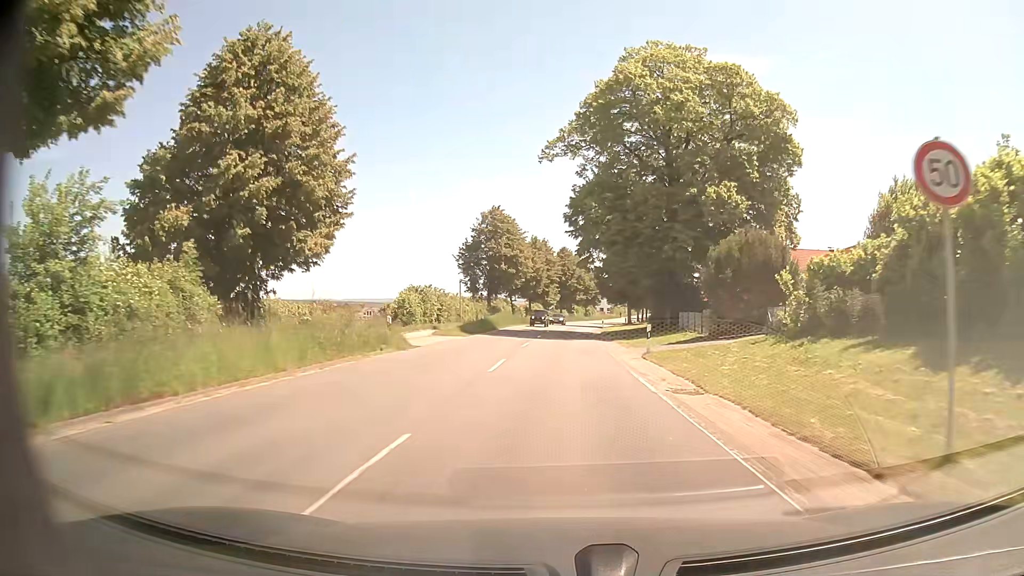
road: secondary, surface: asphalt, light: Day
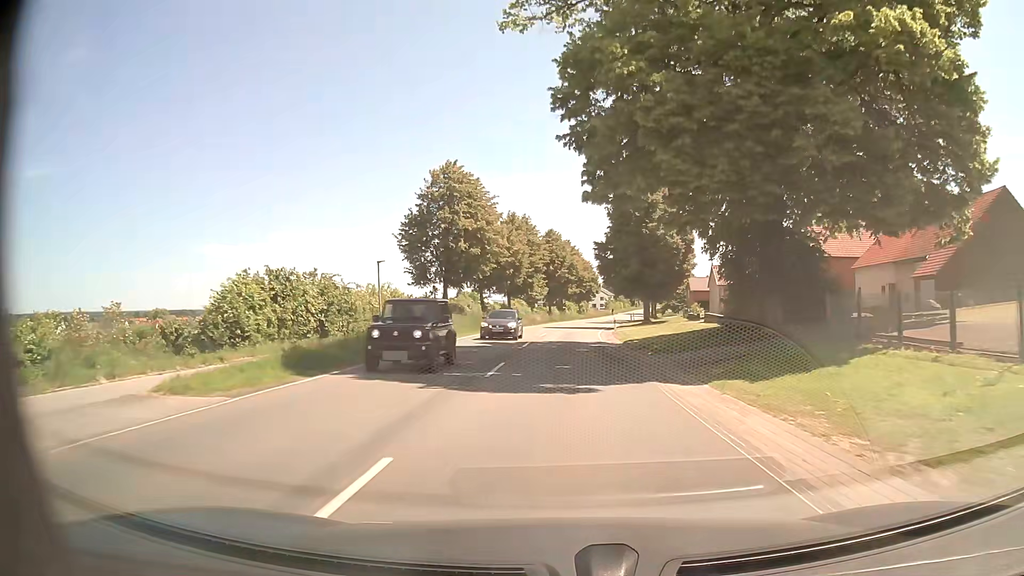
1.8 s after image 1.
(0.0, +25.2) m; +1°
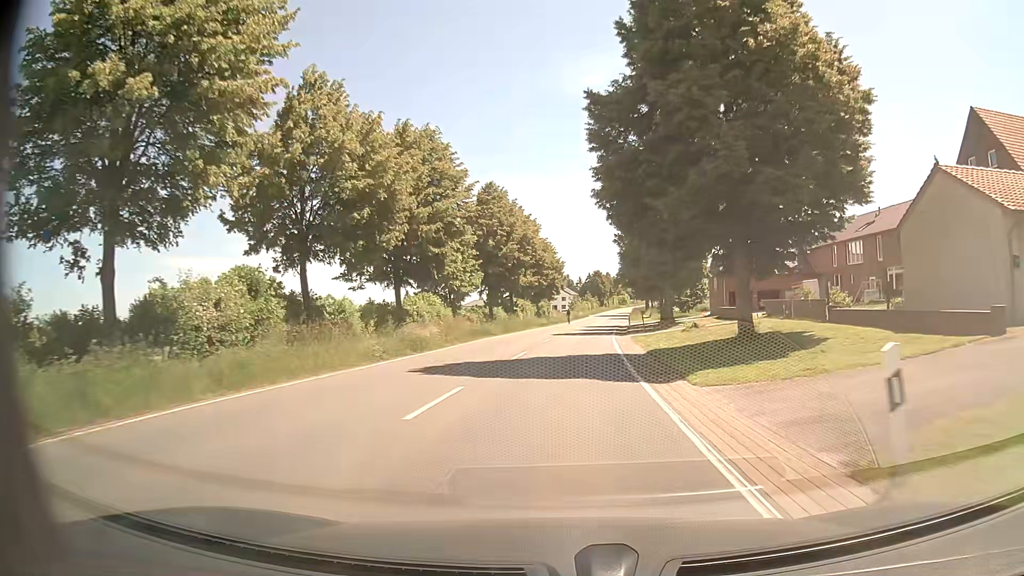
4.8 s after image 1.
(+1.0, +41.9) m; +4°
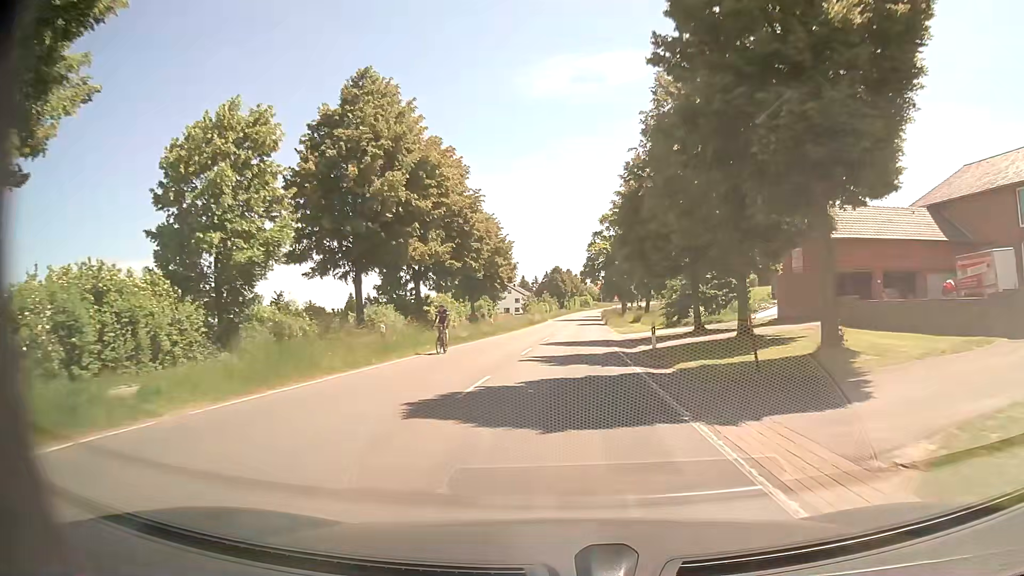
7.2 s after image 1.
(+1.1, +33.4) m; +4°
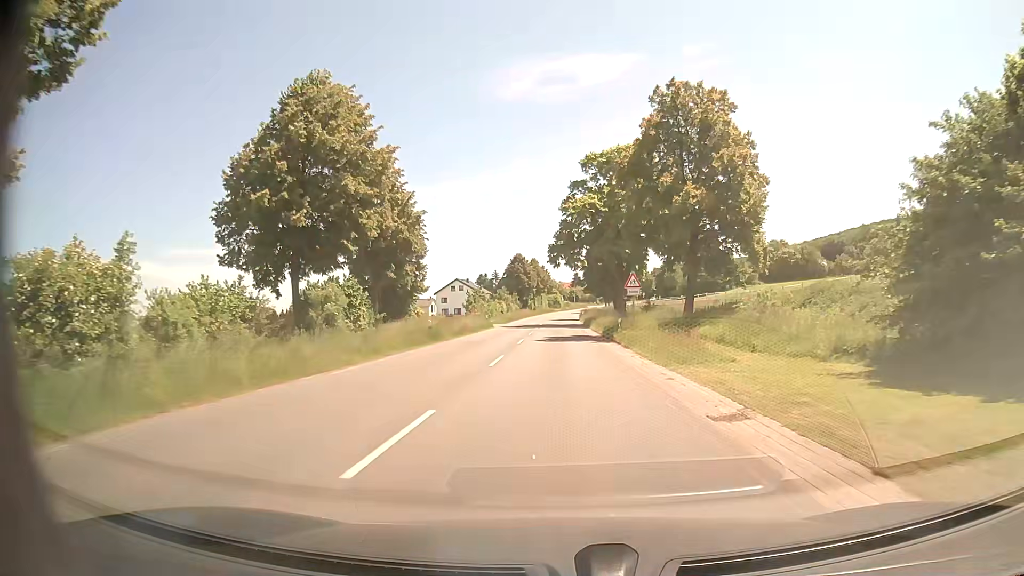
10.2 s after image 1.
(+1.0, +41.7) m; +2°
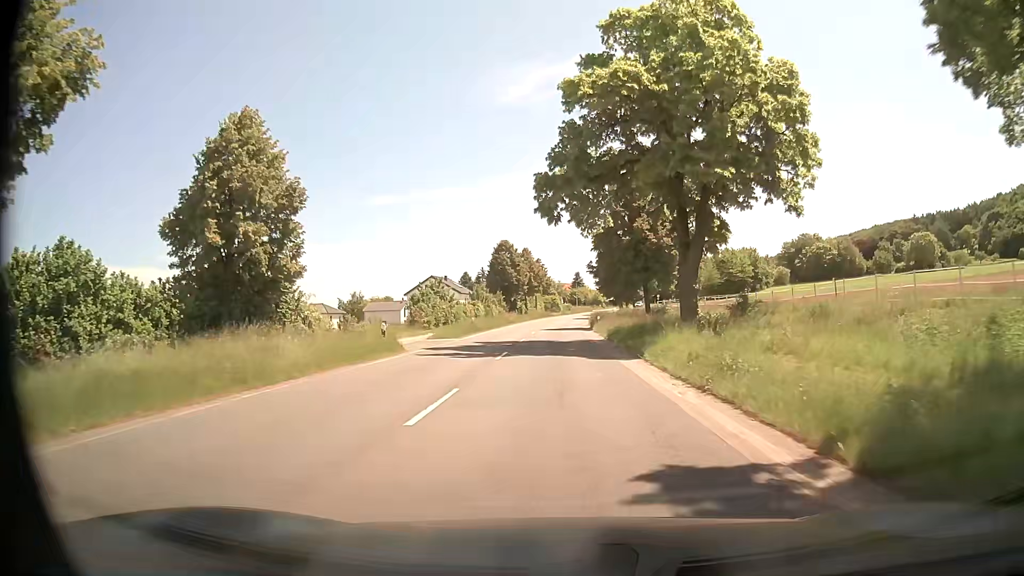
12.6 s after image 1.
(+0.2, +33.4) m; +1°
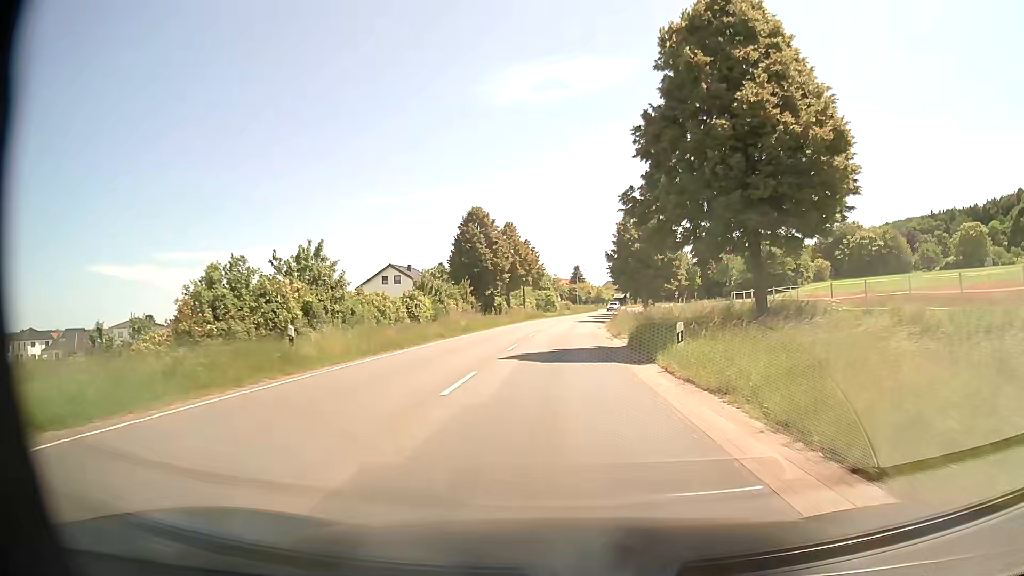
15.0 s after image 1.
(0.0, +33.3) m; 0°
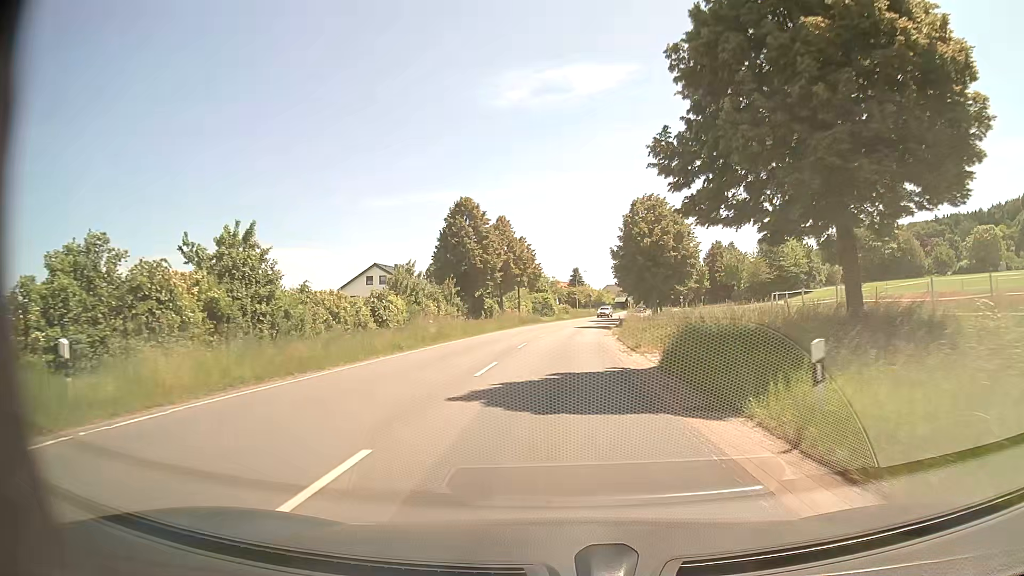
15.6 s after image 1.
(0.0, +8.4) m; 0°
(0, +10) (0, +20) (0, +30) (+1, +40) (+1, +50) (+3, +60) (+4, +70) (+6, +80) (+8, +89) (+10, +99) m
